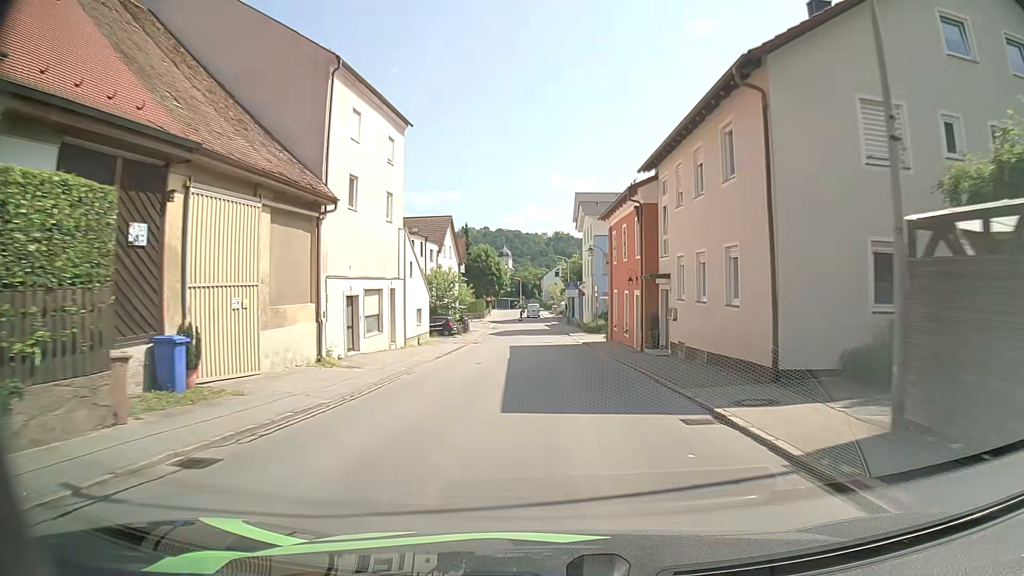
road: tertiary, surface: asphalt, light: Day
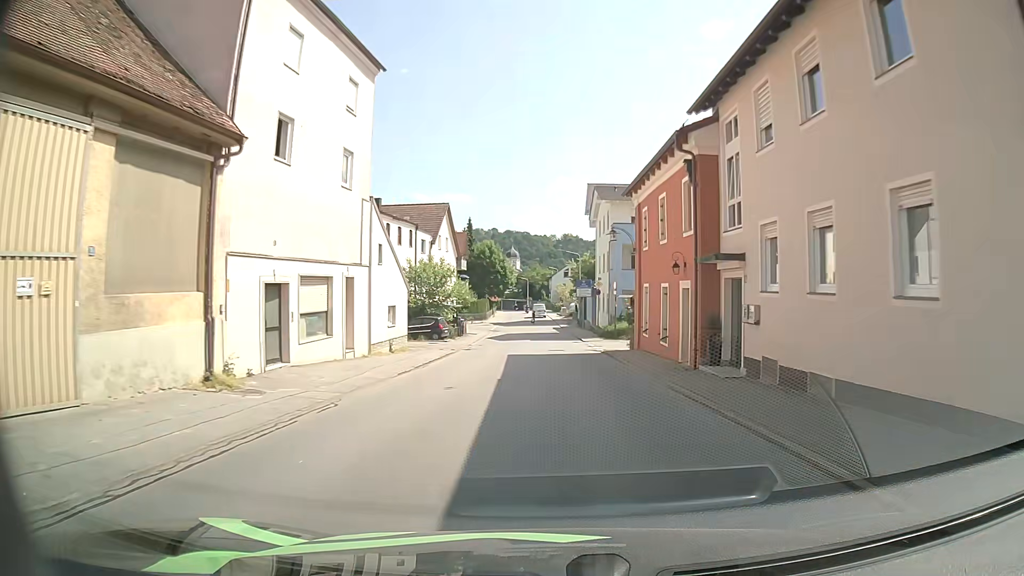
(-0.1, +7.9) m; -1°
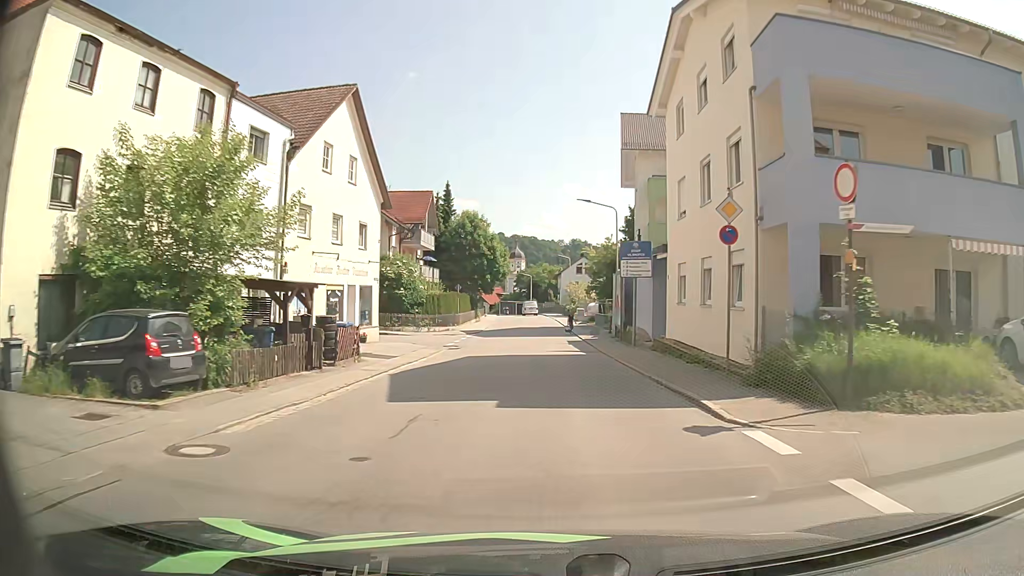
(-0.2, +31.3) m; 0°
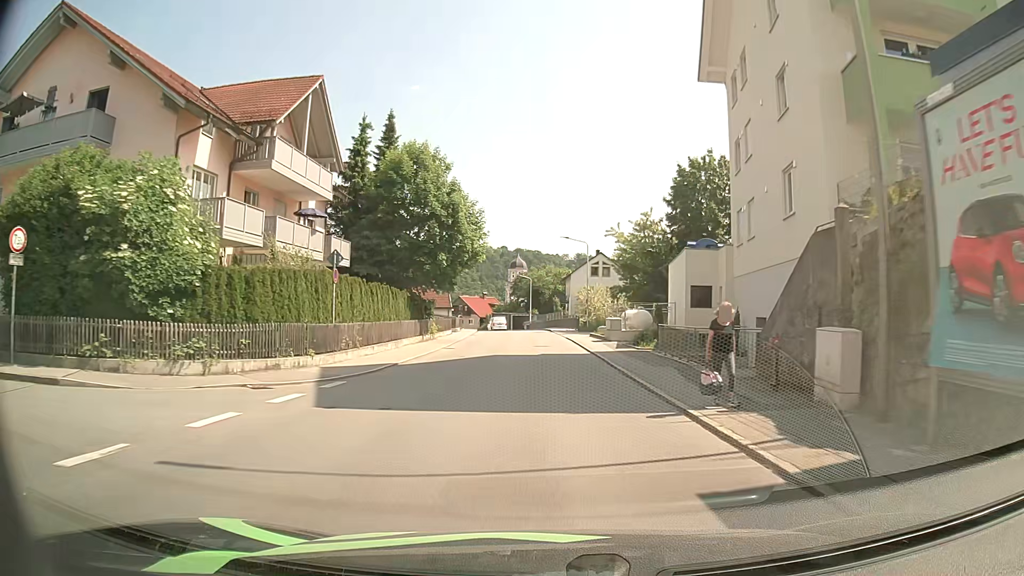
(-0.4, +30.7) m; -1°
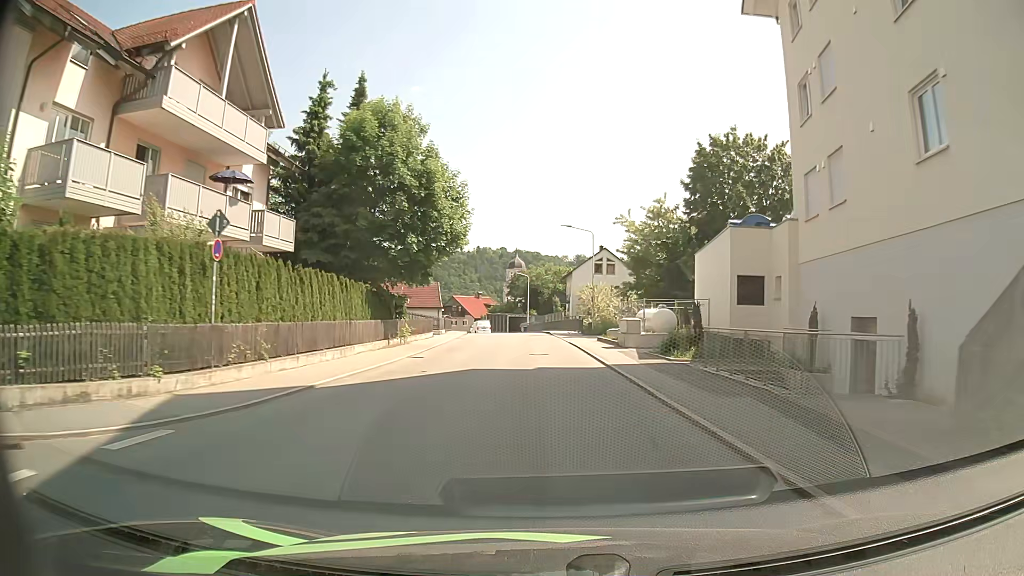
(+0.1, +7.8) m; +1°
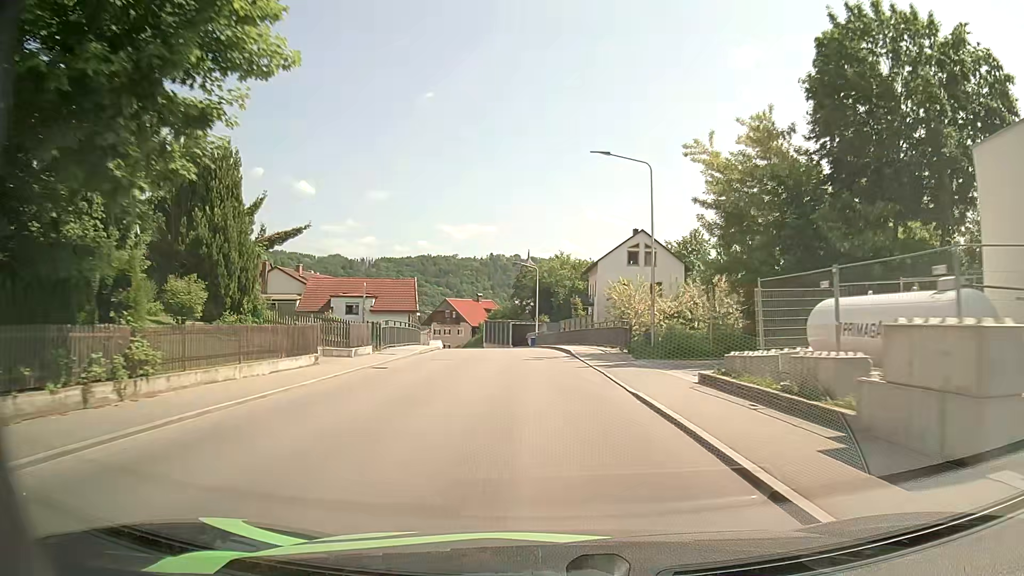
(-0.1, +23.4) m; -1°
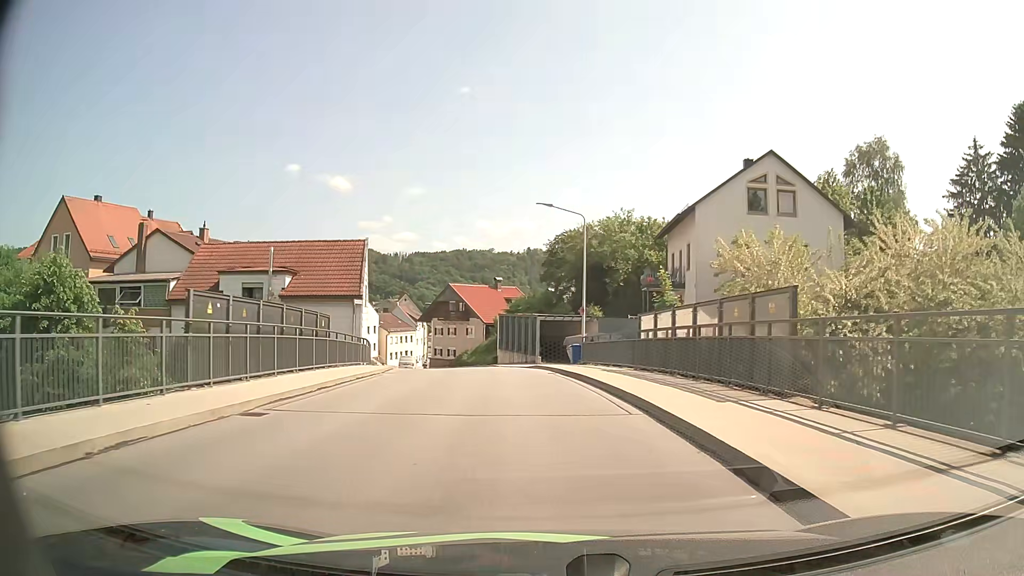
(-1.2, +28.7) m; -4°
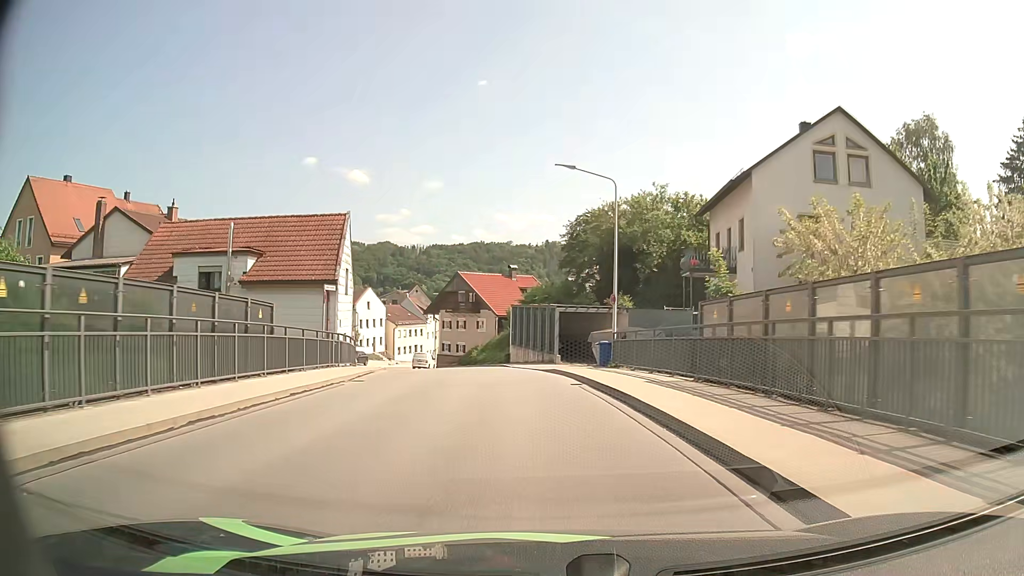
(-0.1, +6.8) m; -2°
(0, +10) (-1, +20) (-3, +30) (-5, +40) (-8, +49) (-11, +59) (-14, +68) (-14, +78) (-14, +88) (-13, +98) m
